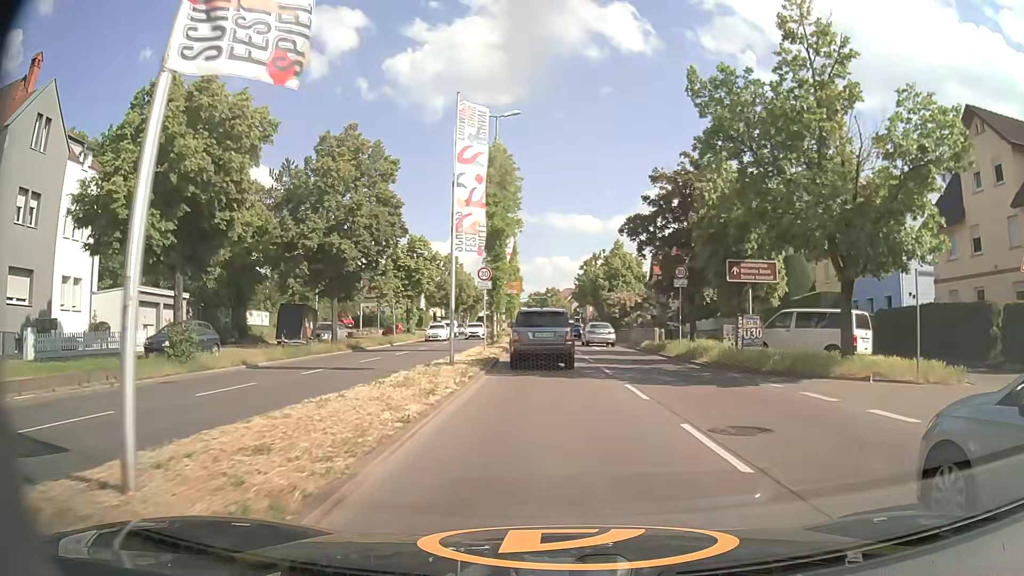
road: primary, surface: asphalt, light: Day
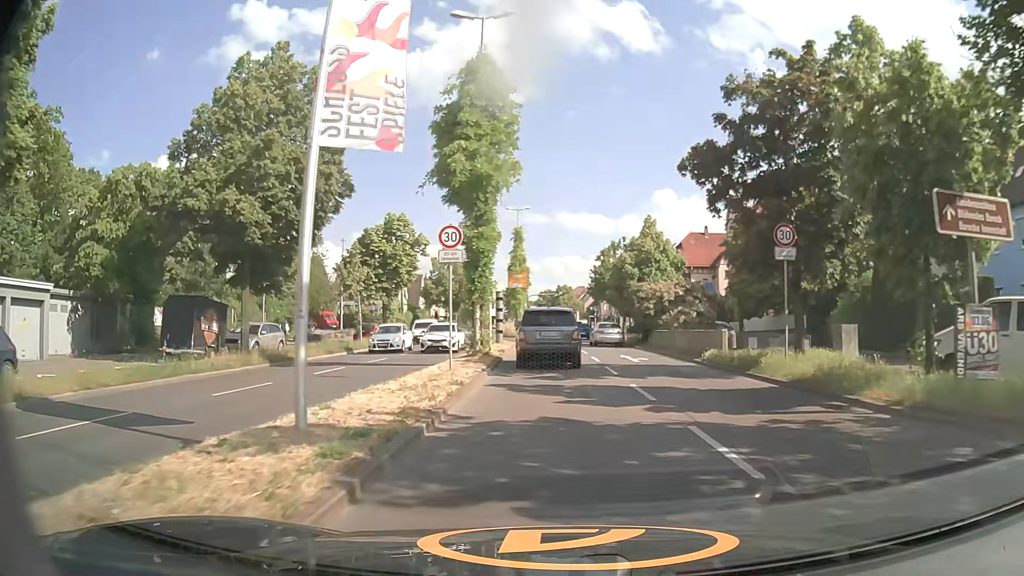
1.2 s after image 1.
(-0.2, +12.3) m; -1°
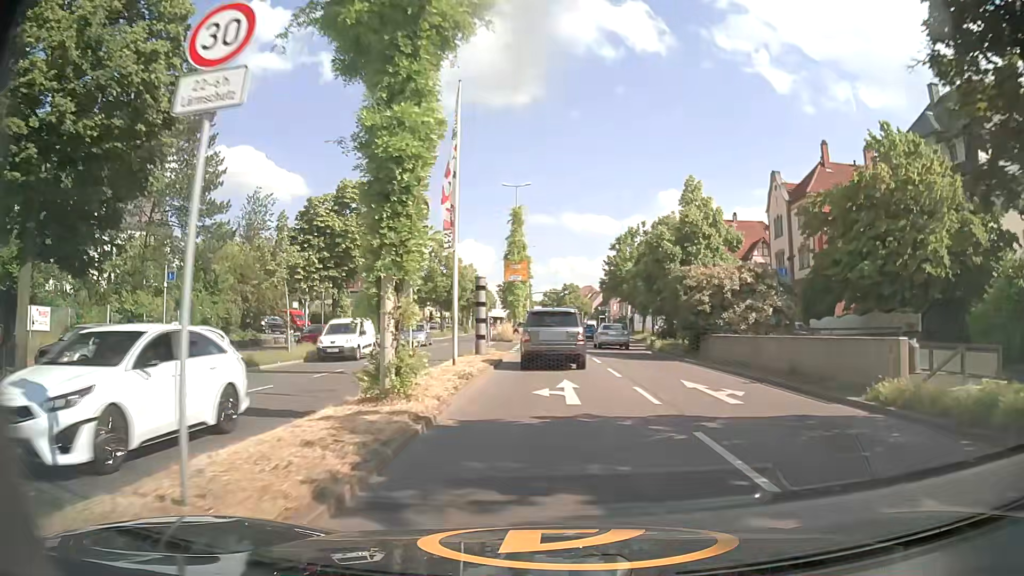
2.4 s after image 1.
(0.0, +12.4) m; 0°
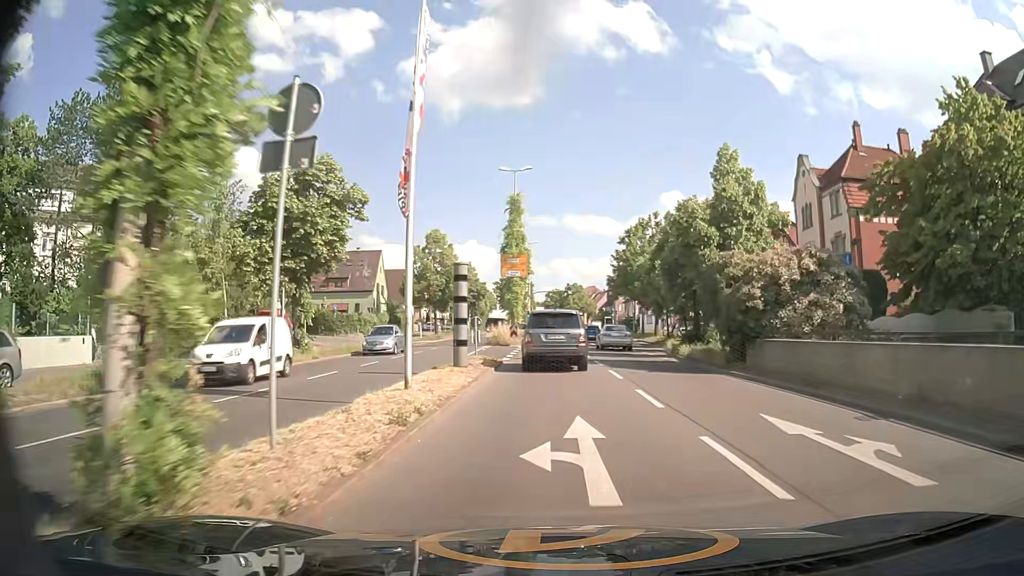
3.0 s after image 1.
(0.0, +6.2) m; 0°
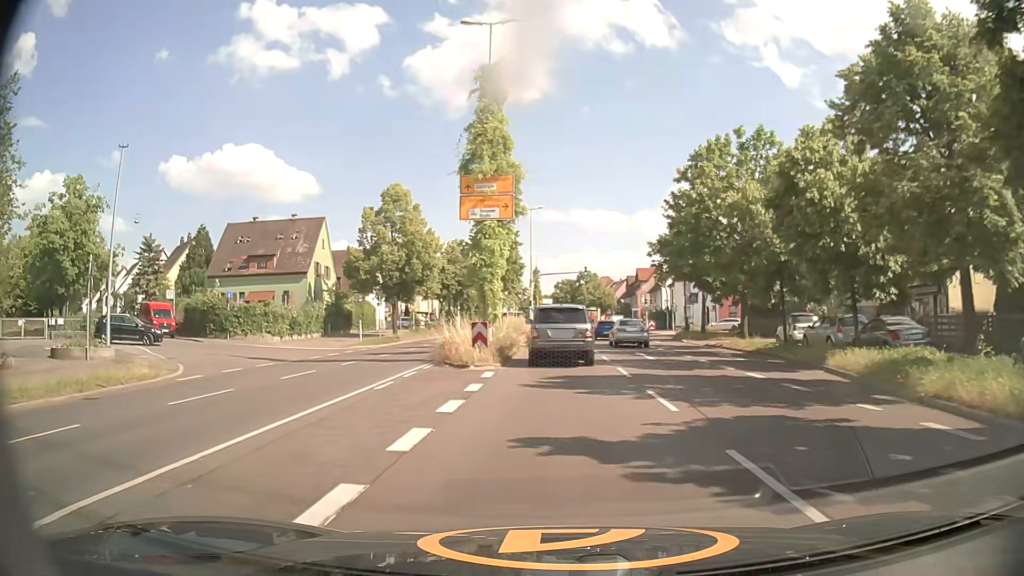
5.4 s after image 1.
(-0.2, +25.1) m; -1°
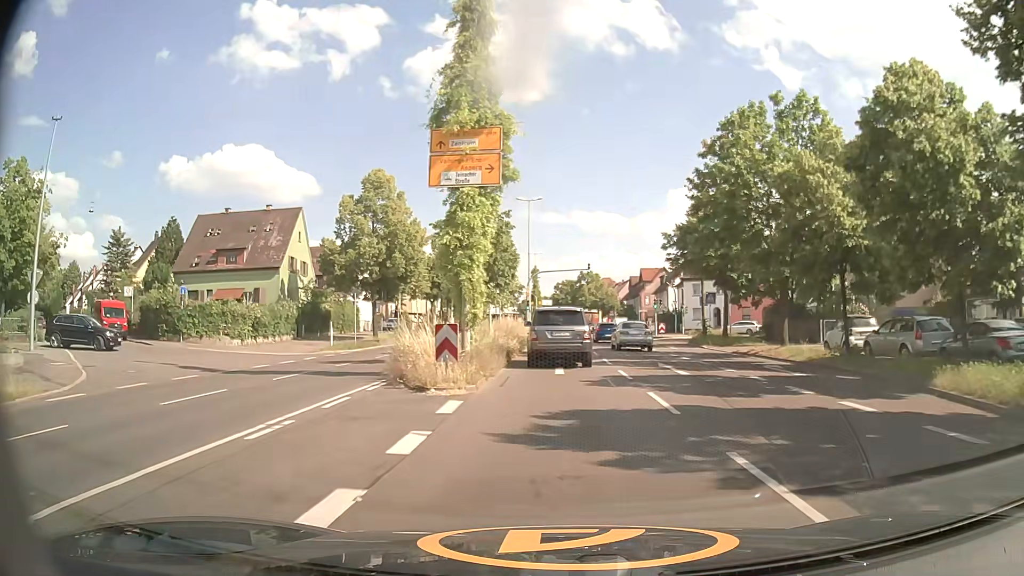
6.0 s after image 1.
(0.0, +6.1) m; -1°
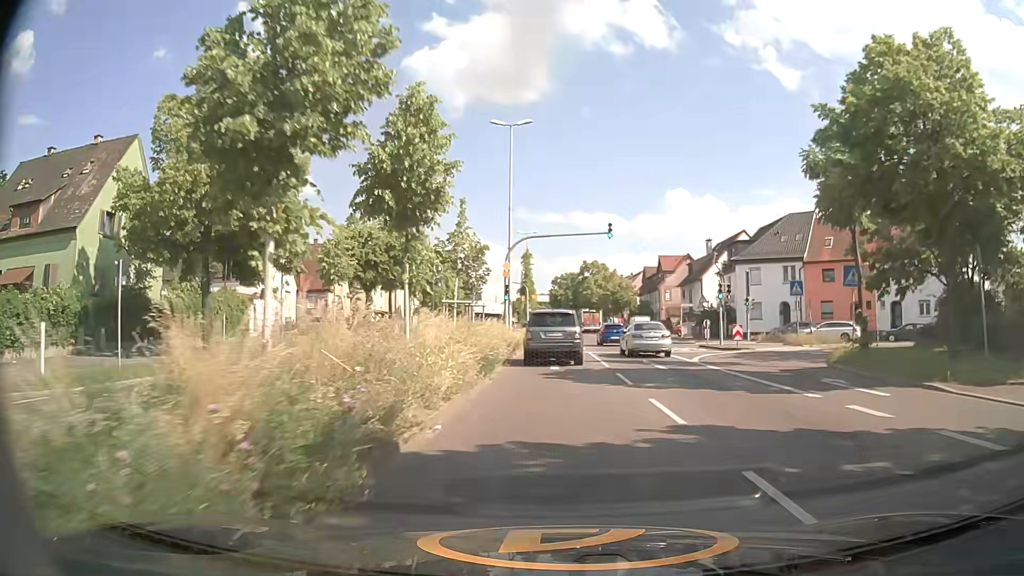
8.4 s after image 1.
(+0.4, +24.8) m; +1°
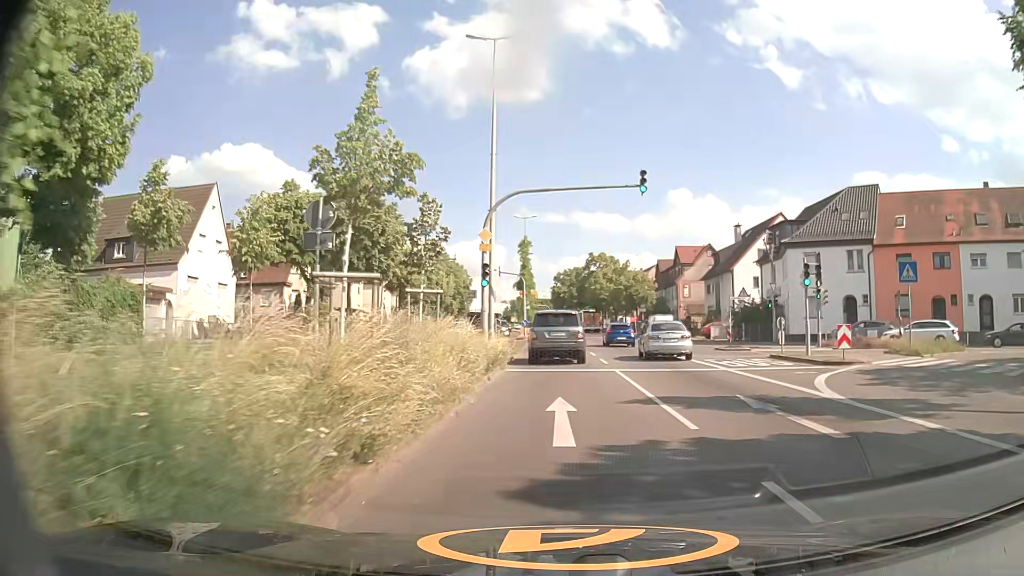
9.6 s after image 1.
(0.0, +12.6) m; 0°
